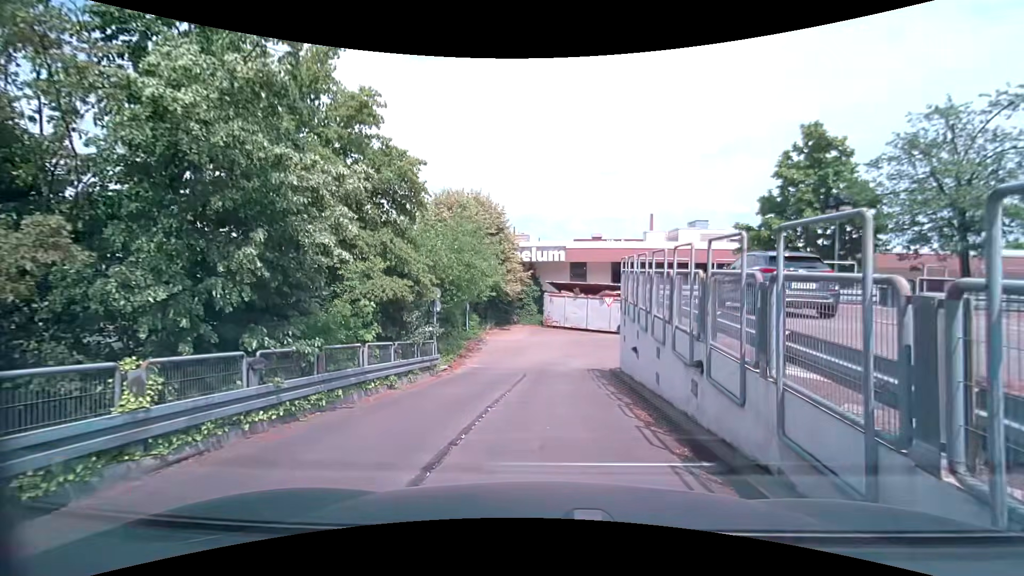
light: Day
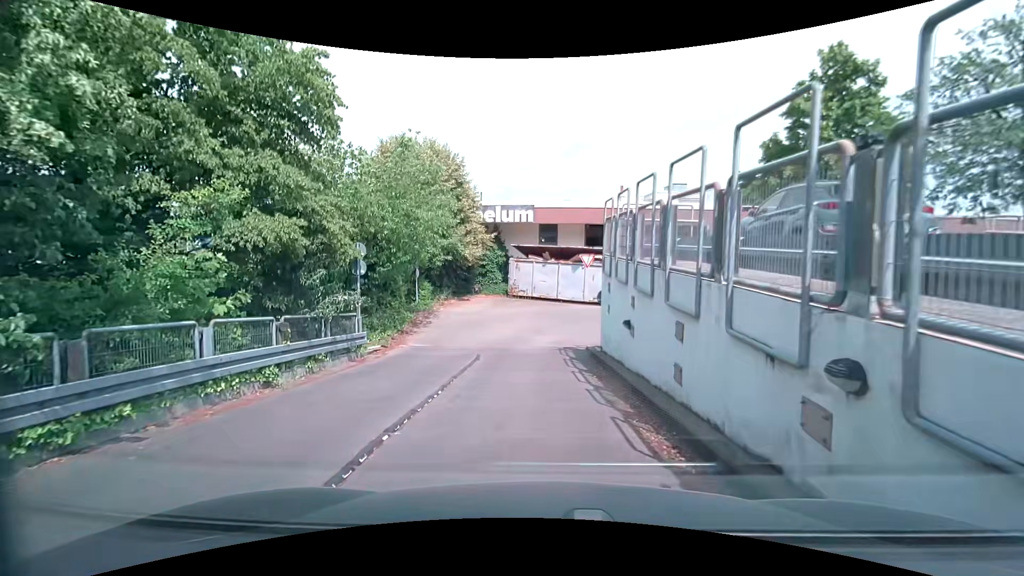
(+0.3, +4.2) m; +4°
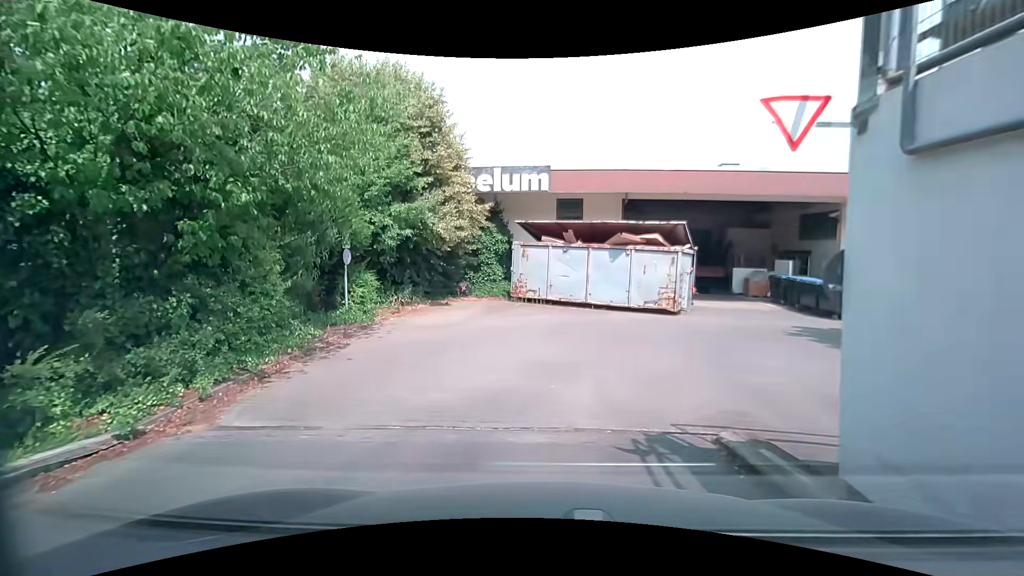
(-0.3, +9.7) m; -2°
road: service
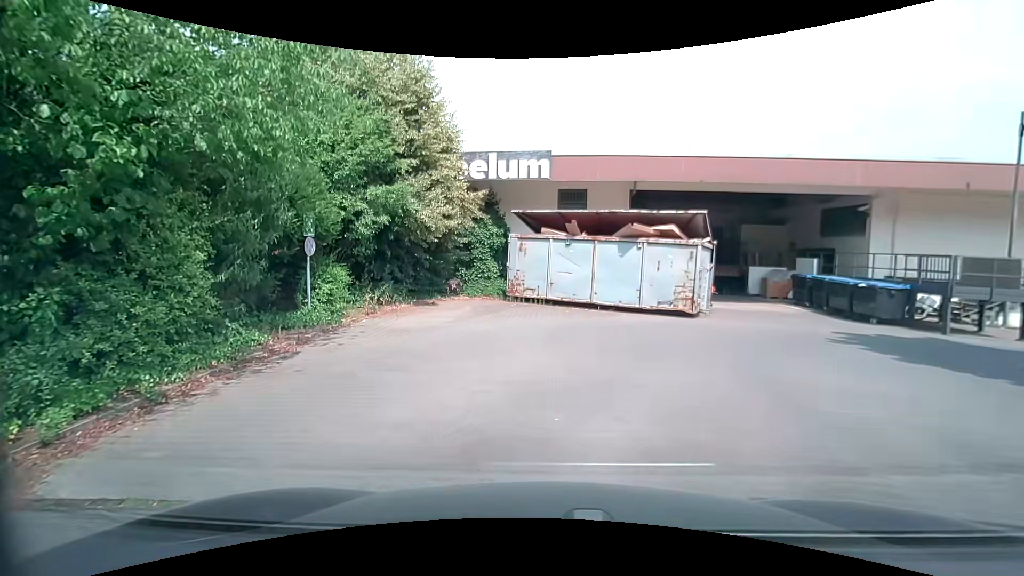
(0.0, +2.0) m; +2°
